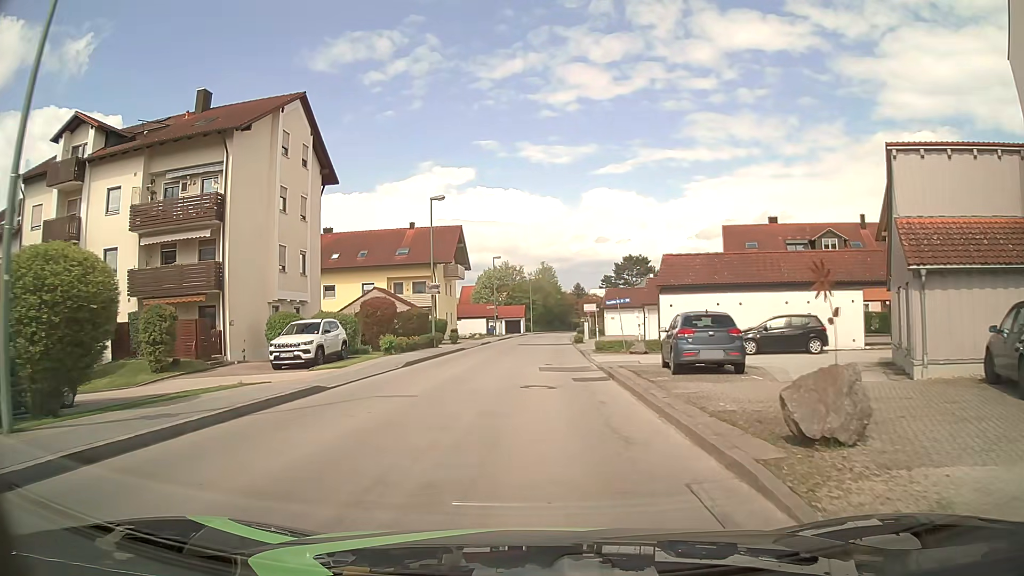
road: unclassified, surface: asphalt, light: Day
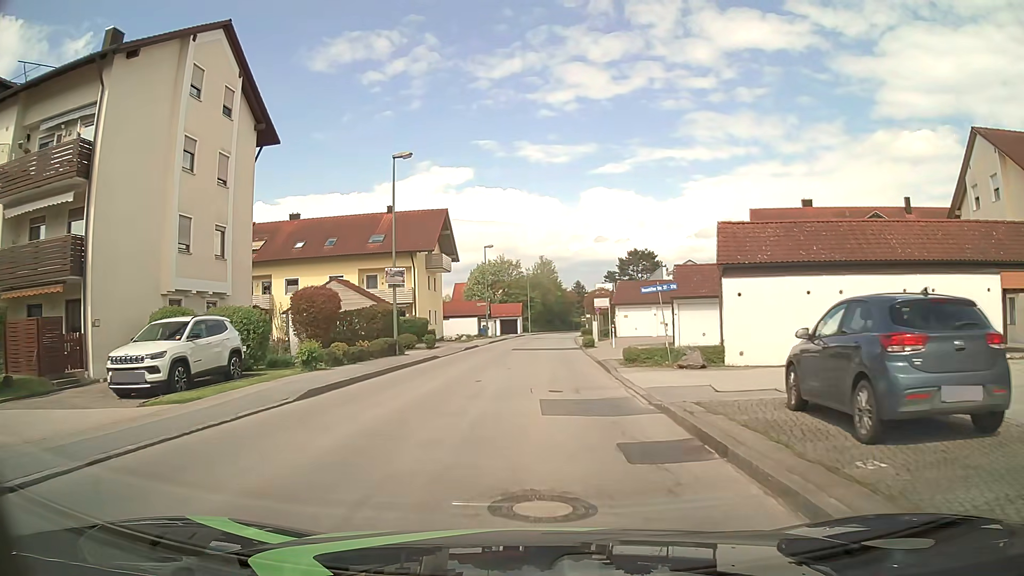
(0.0, +9.5) m; 0°
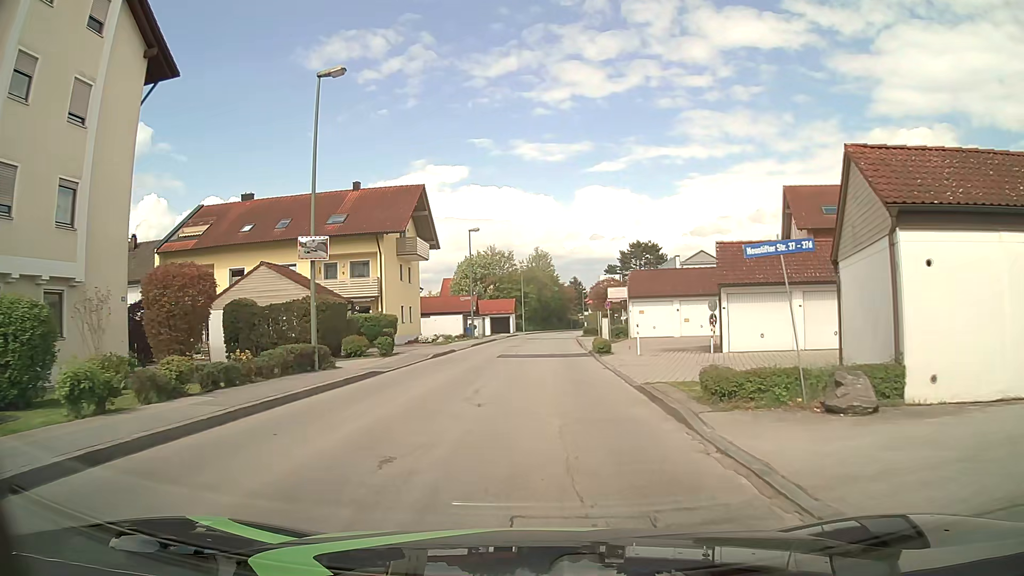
(0.0, +9.6) m; +1°
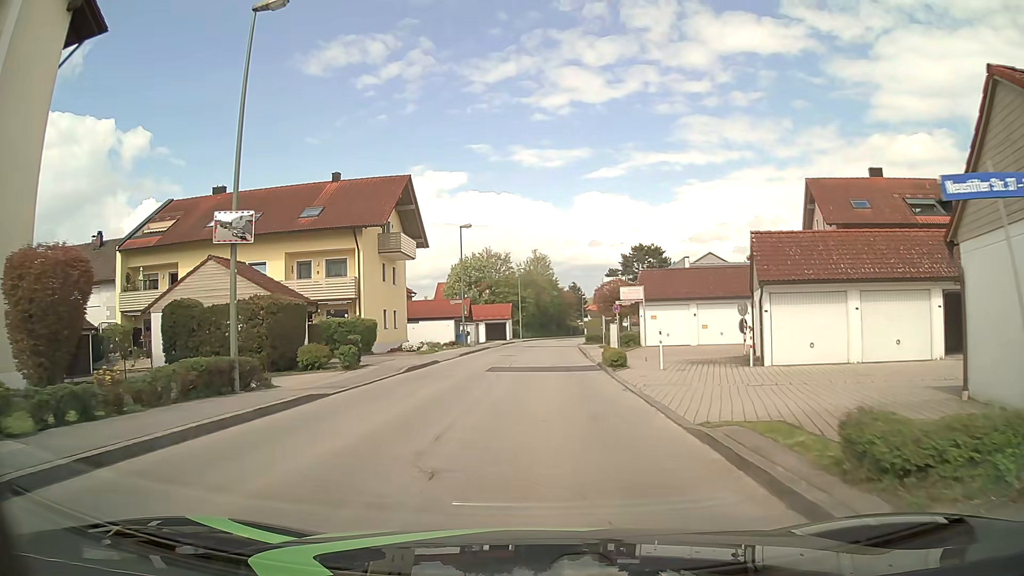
(-0.1, +4.8) m; -1°
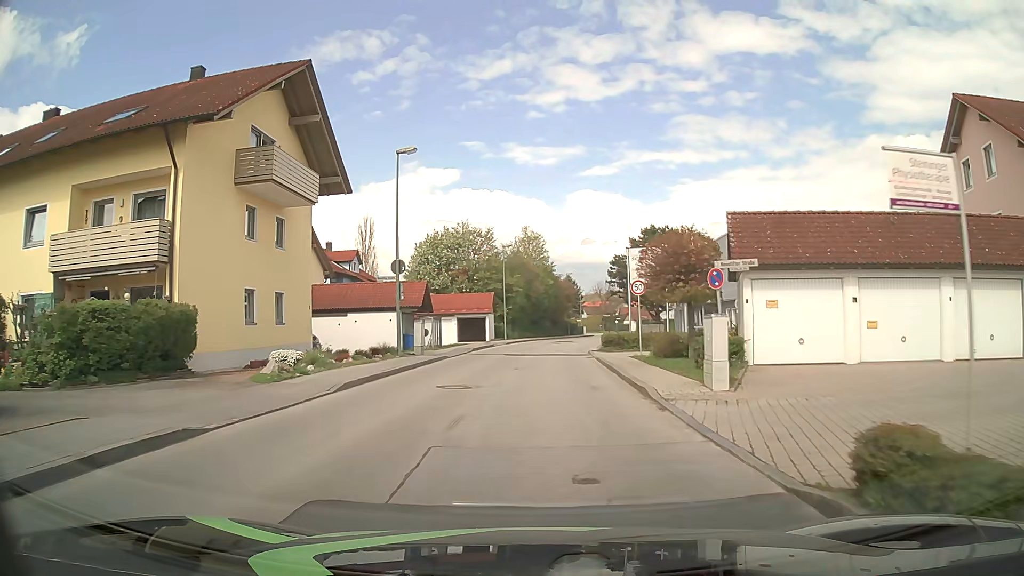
(+0.2, +19.1) m; +1°
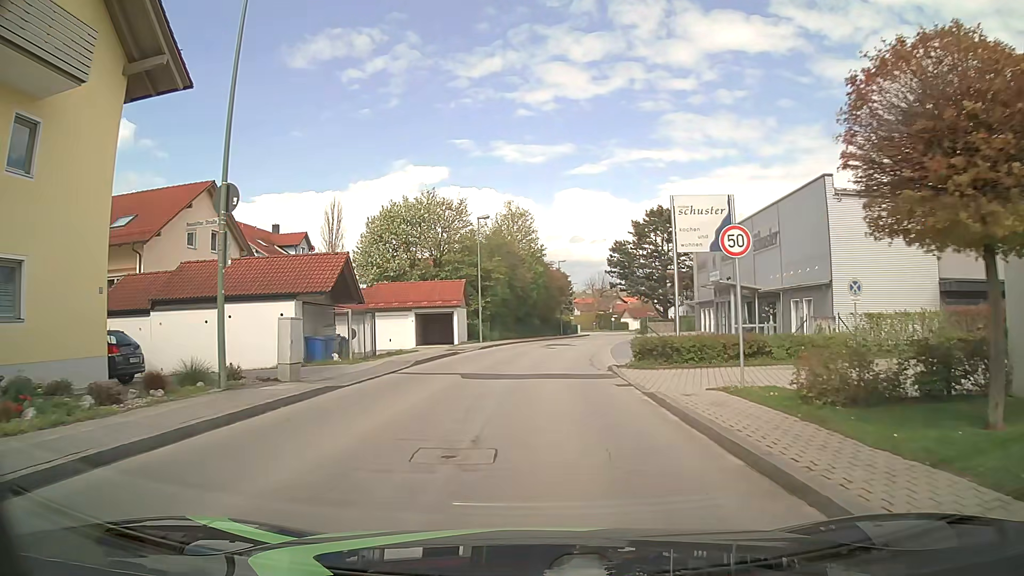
(+0.2, +14.3) m; +2°
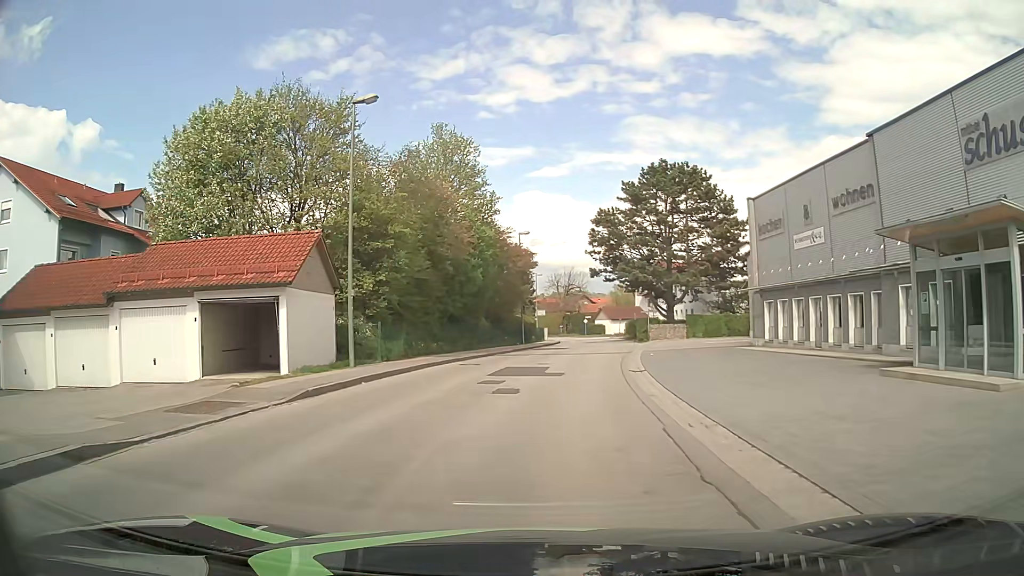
(+0.3, +23.9) m; +3°
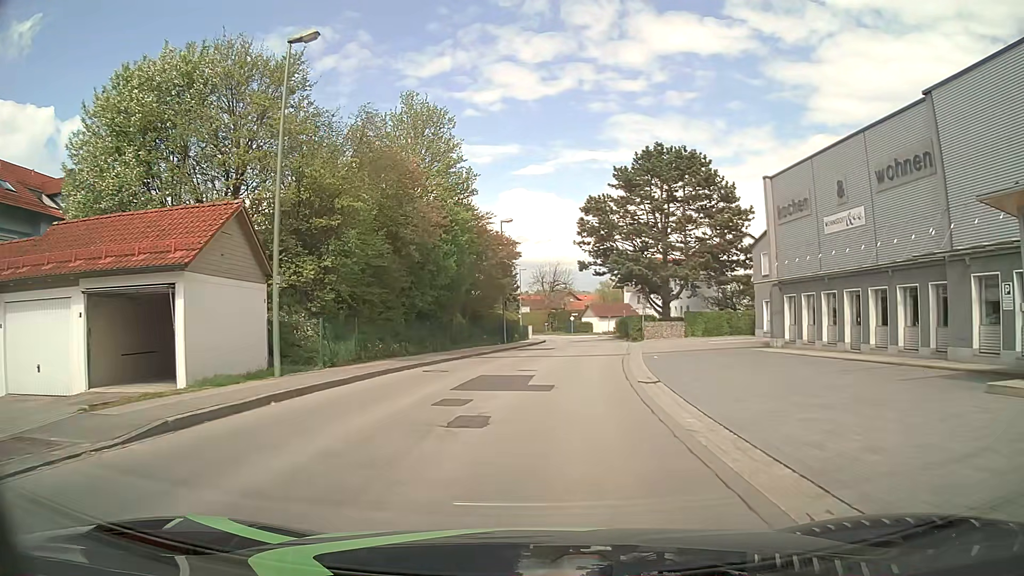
(+0.1, +4.8) m; +2°
(0, +10) (+1, +20) (+2, +30) (+3, +40) (+4, +50) (+5, +60) (+5, +70) (+4, +80) (+3, +90) (0, +99) m
